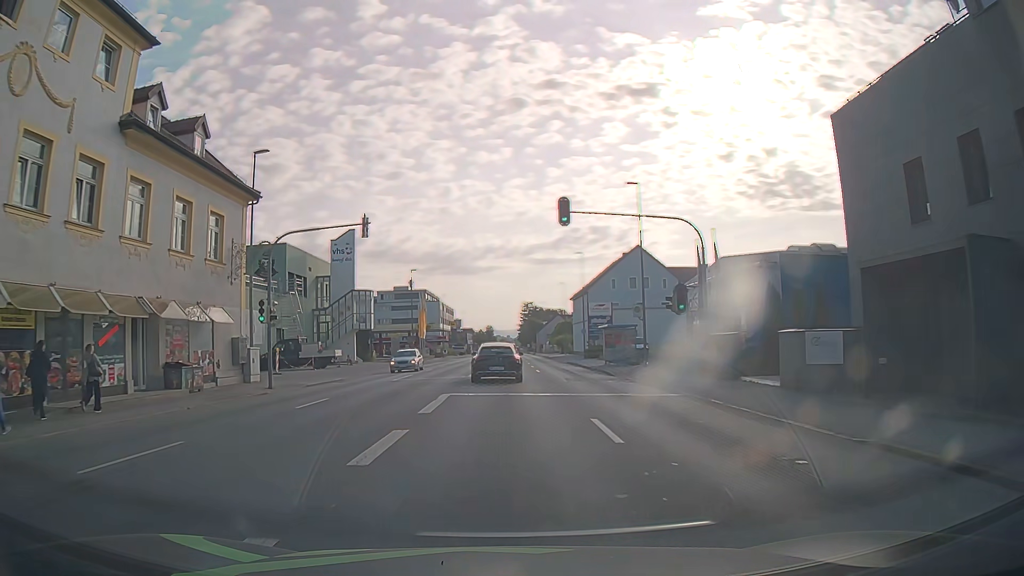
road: tertiary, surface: asphalt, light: Day
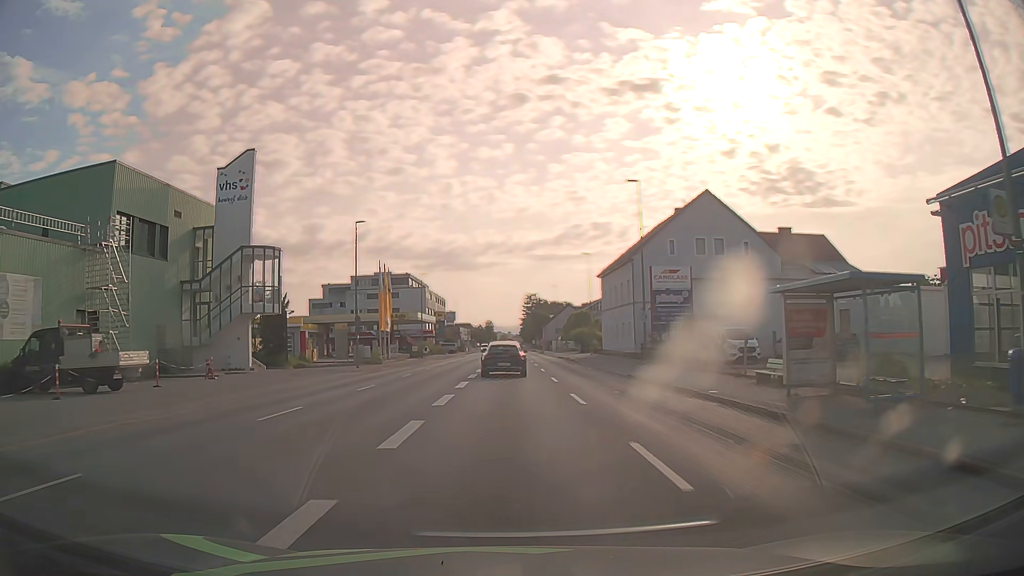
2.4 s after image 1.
(+0.2, +28.8) m; 0°
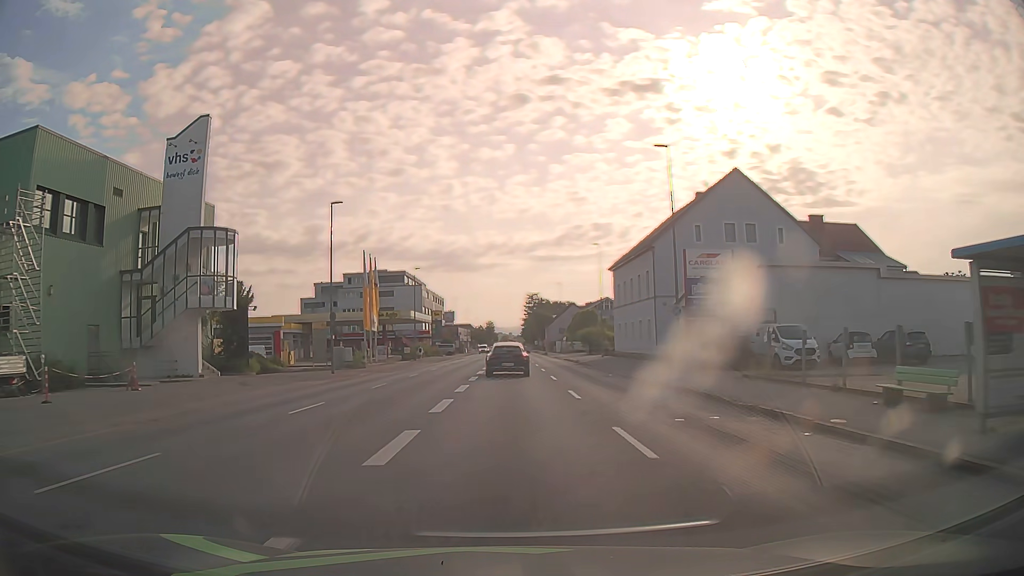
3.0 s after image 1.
(0.0, +7.2) m; 0°
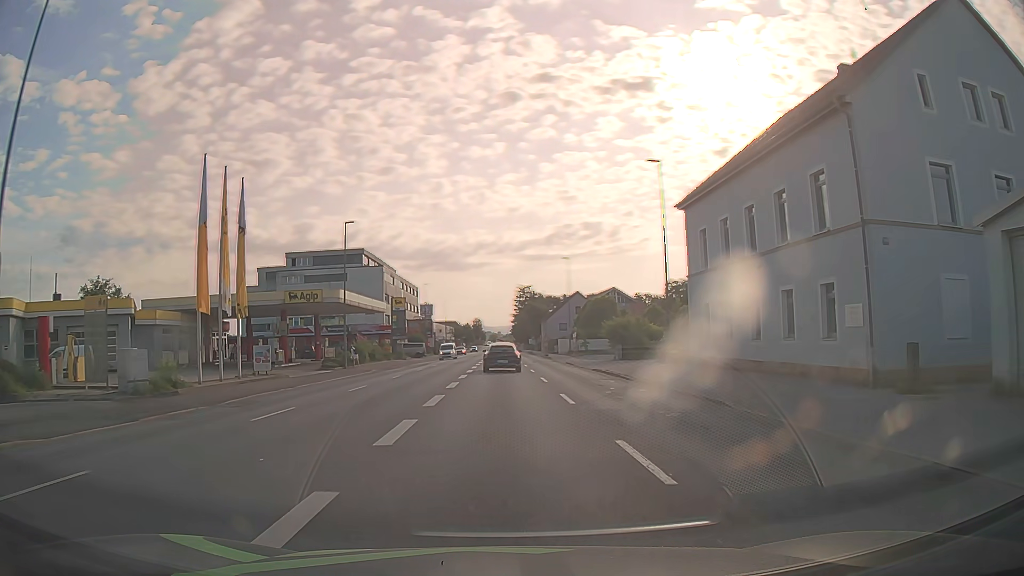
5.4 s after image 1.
(+0.3, +28.6) m; +1°
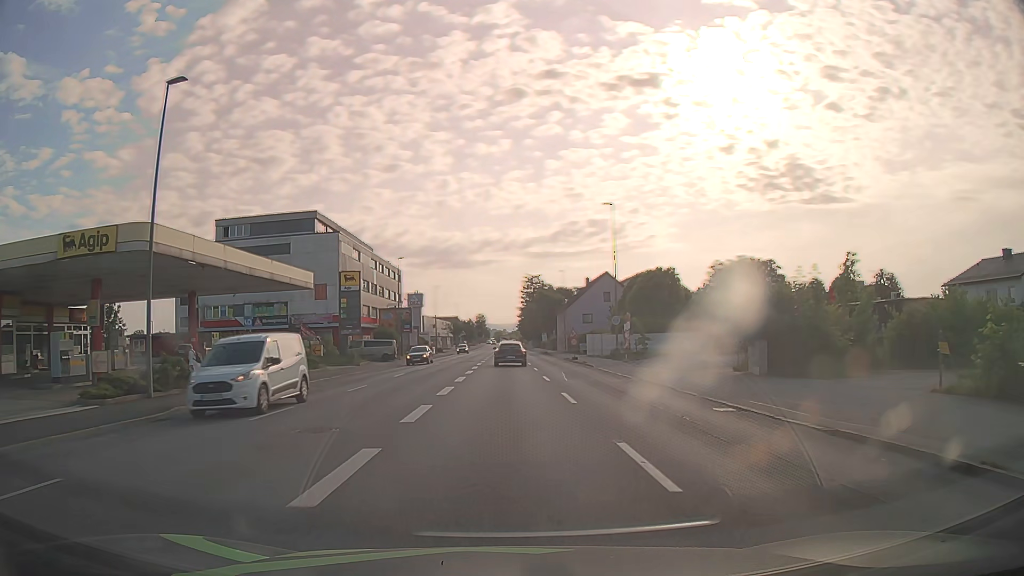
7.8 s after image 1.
(-0.1, +27.4) m; -1°
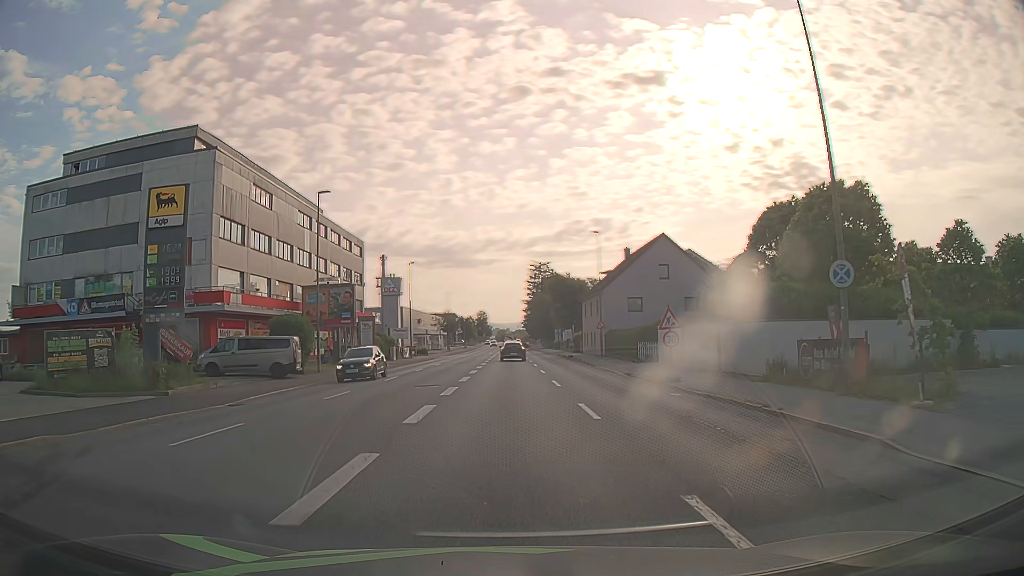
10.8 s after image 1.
(0.0, +30.2) m; 0°
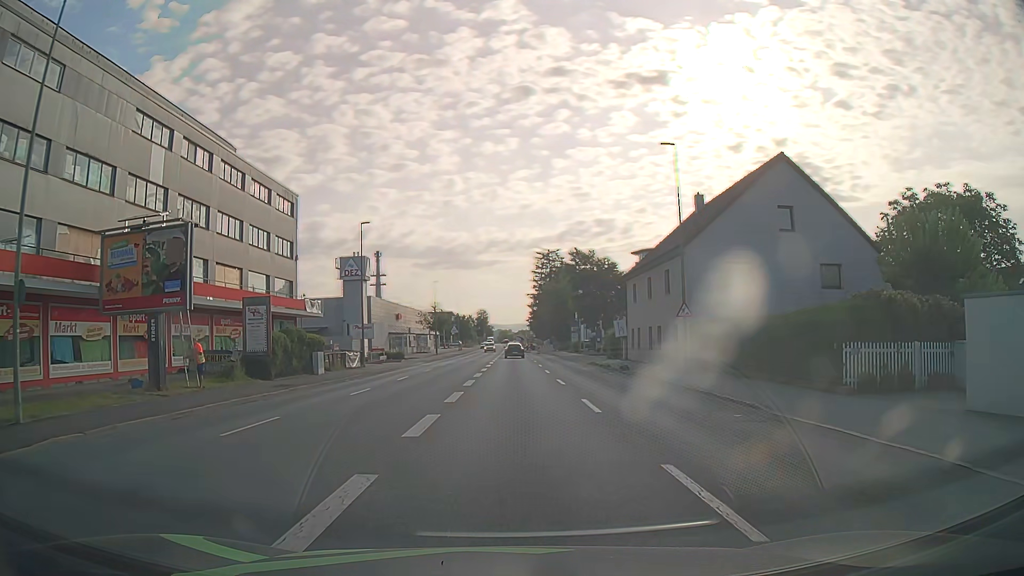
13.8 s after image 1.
(-0.1, +25.3) m; 0°
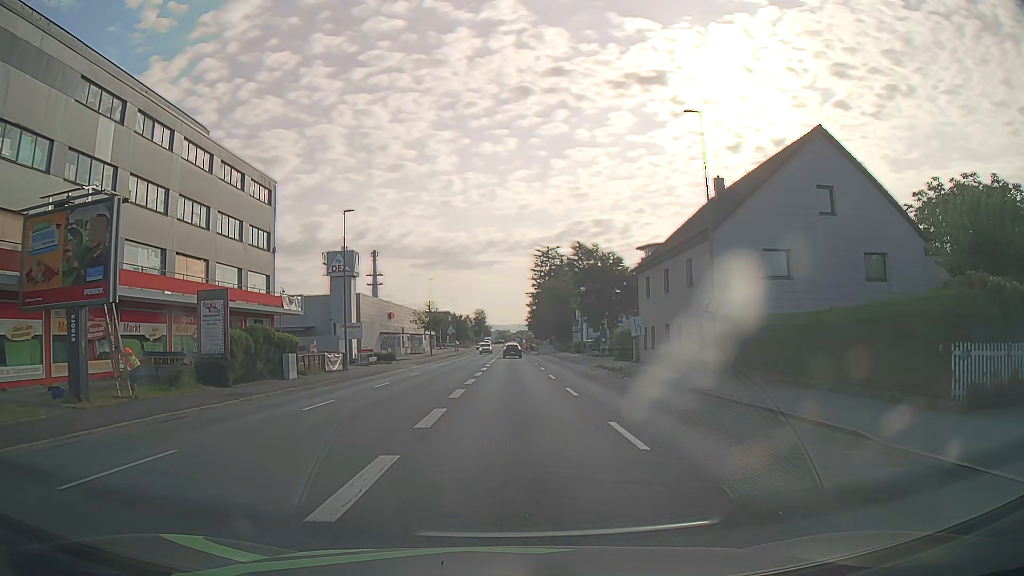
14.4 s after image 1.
(0.0, +4.7) m; 0°
(0, +10) (0, +20) (0, +30) (+1, +40) (+1, +50) (+1, +60) (+1, +70) (+1, +80) (+1, +90) (+1, +100) m
